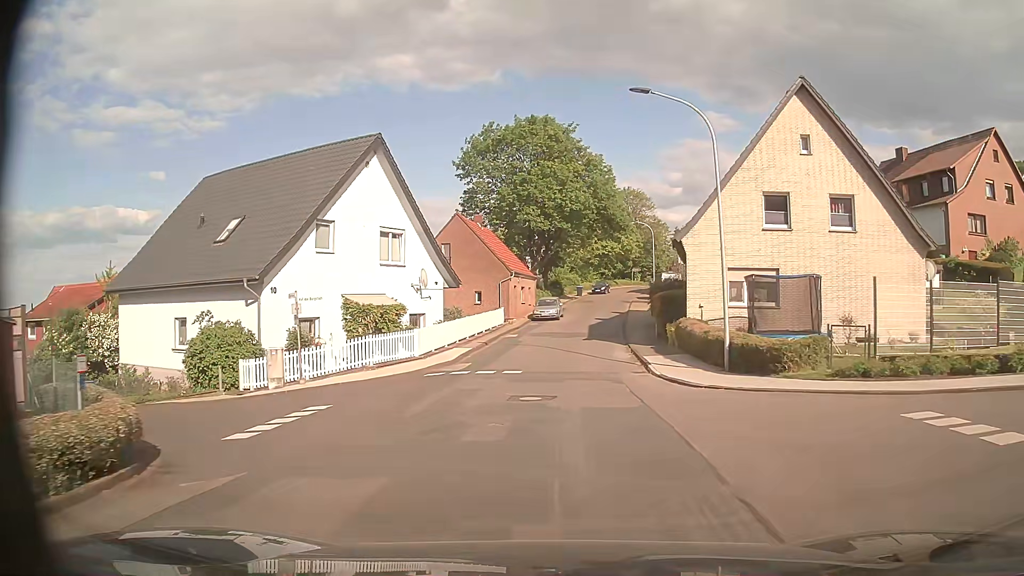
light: Day
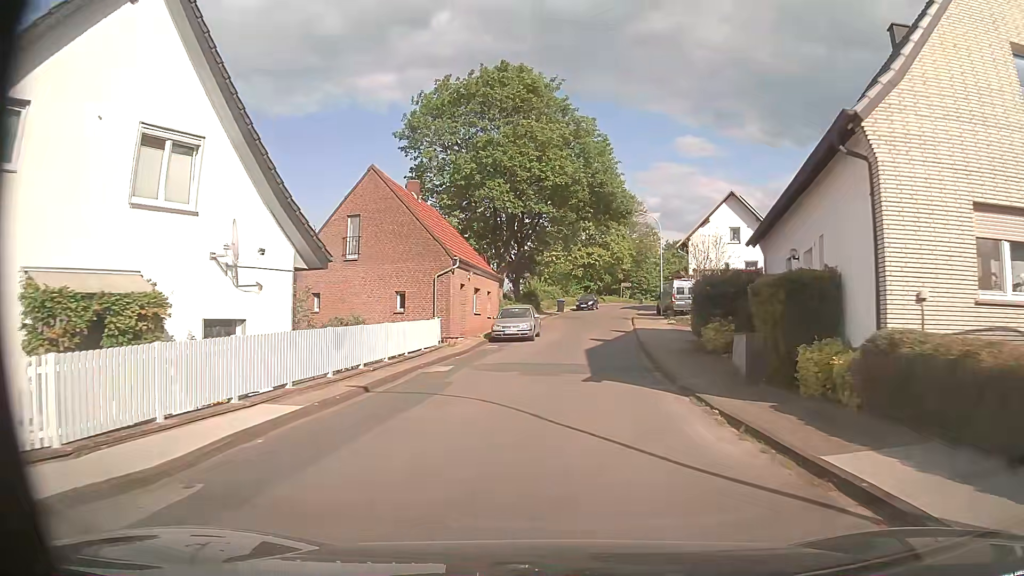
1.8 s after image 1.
(+0.4, +17.2) m; +4°
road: residential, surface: asphalt
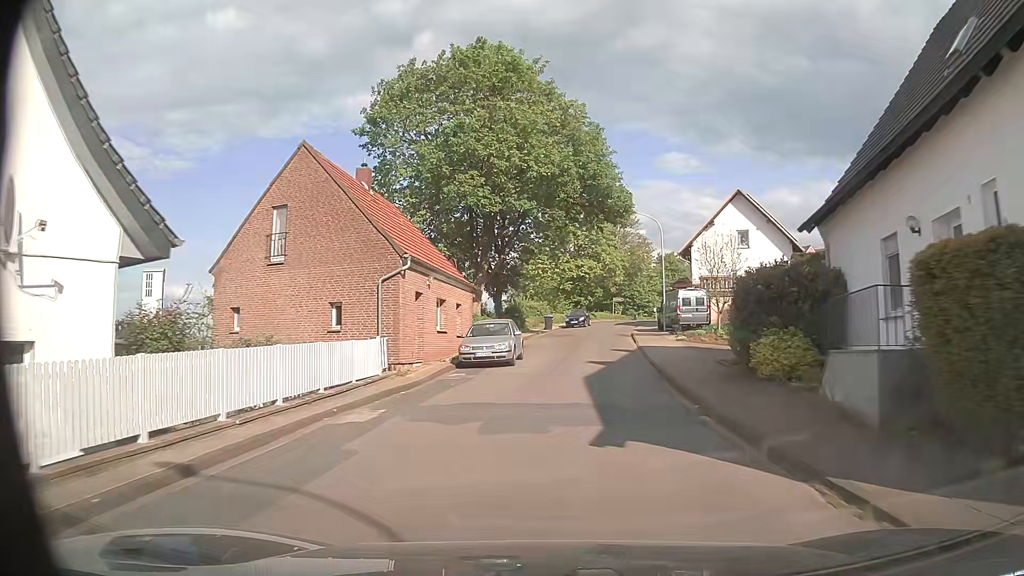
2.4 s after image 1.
(-0.1, +6.6) m; 0°
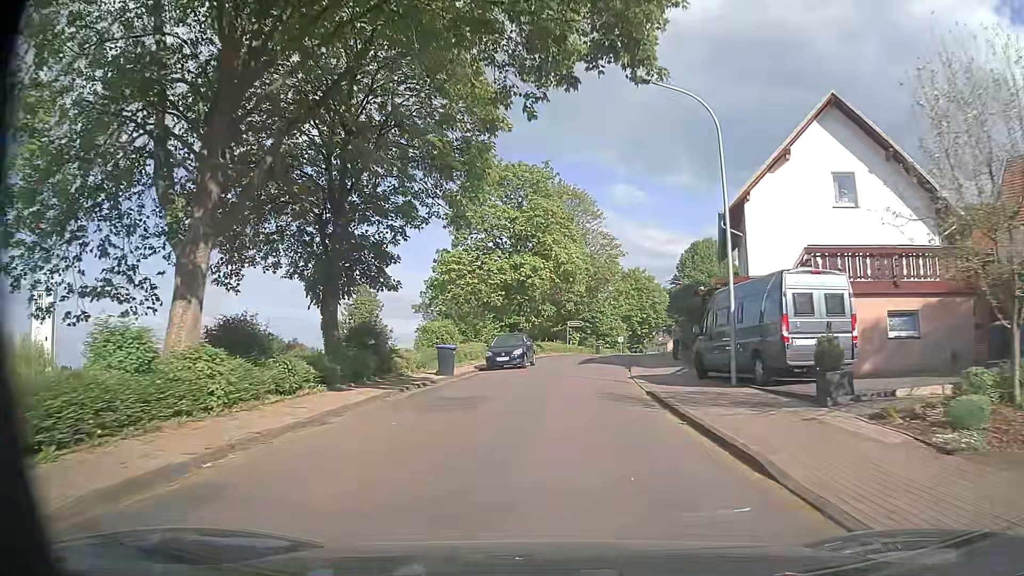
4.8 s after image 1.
(+1.5, +26.8) m; +5°
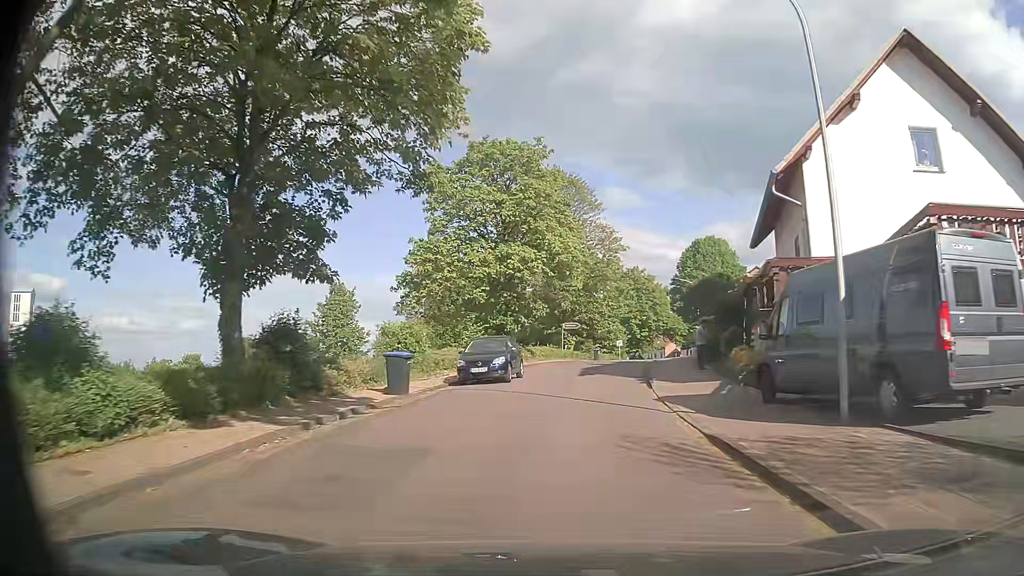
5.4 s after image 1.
(0.0, +6.7) m; 0°
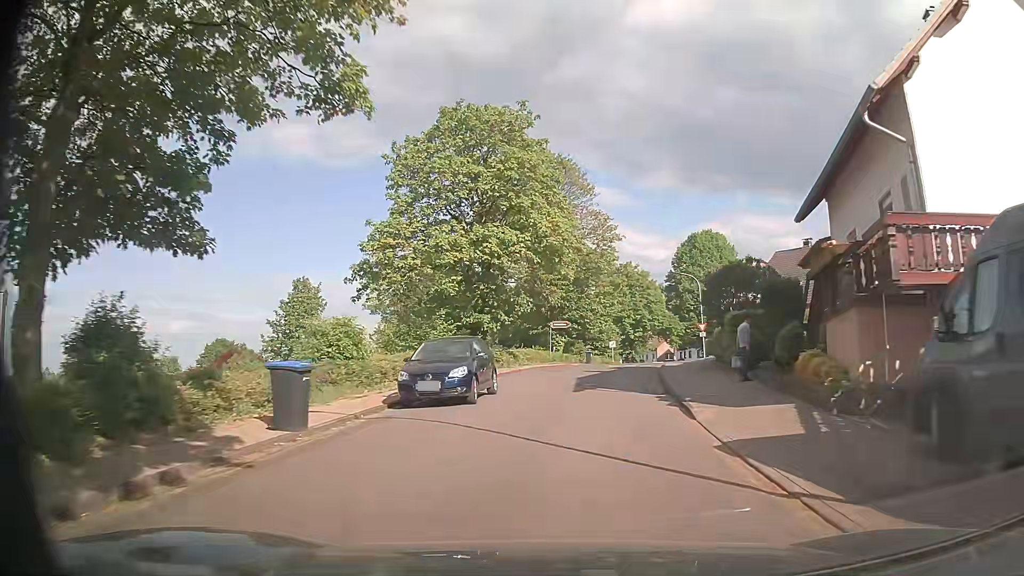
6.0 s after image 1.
(0.0, +6.6) m; +1°
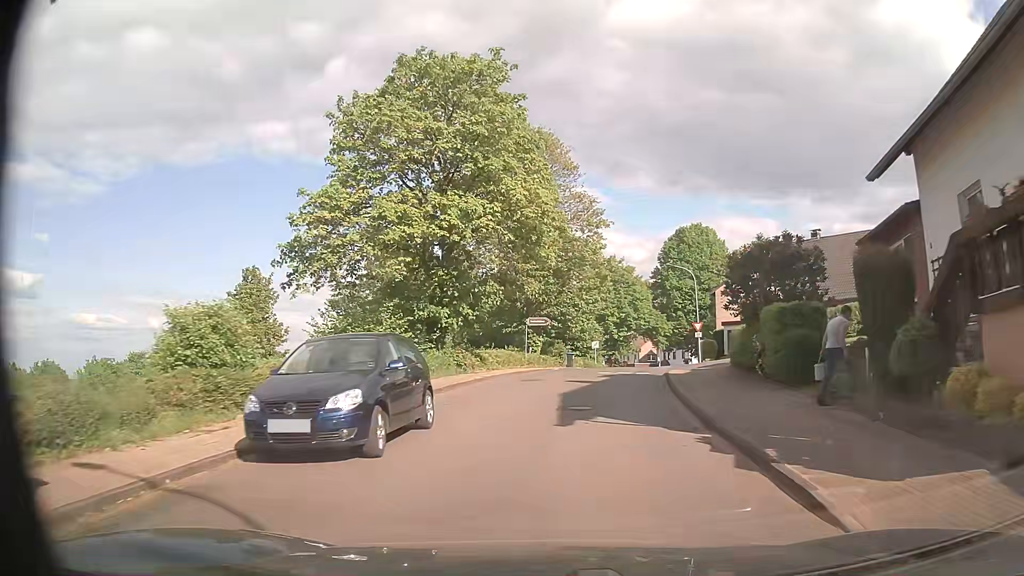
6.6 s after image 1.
(0.0, +6.5) m; +1°
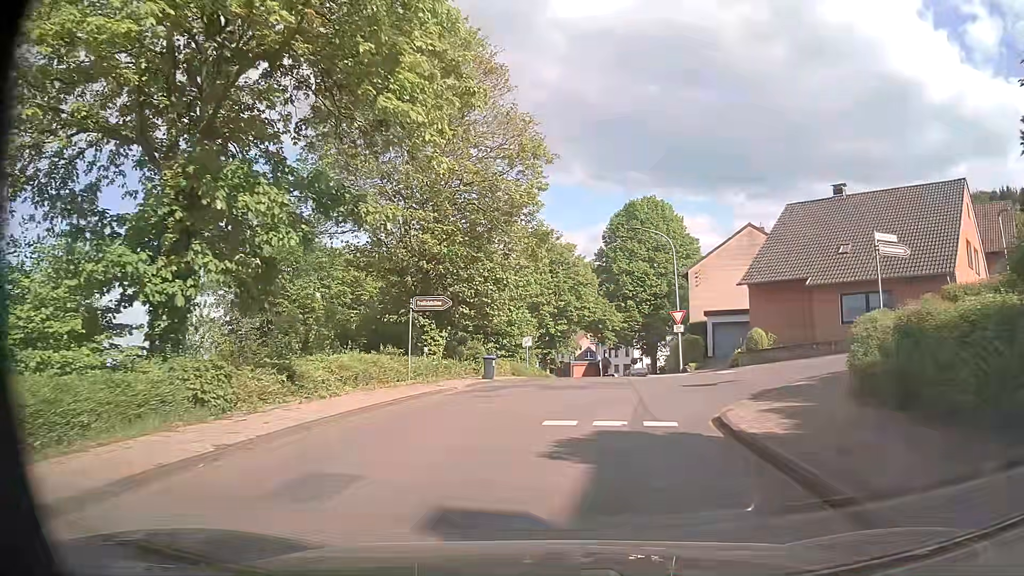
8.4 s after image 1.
(+0.8, +15.7) m; +6°
